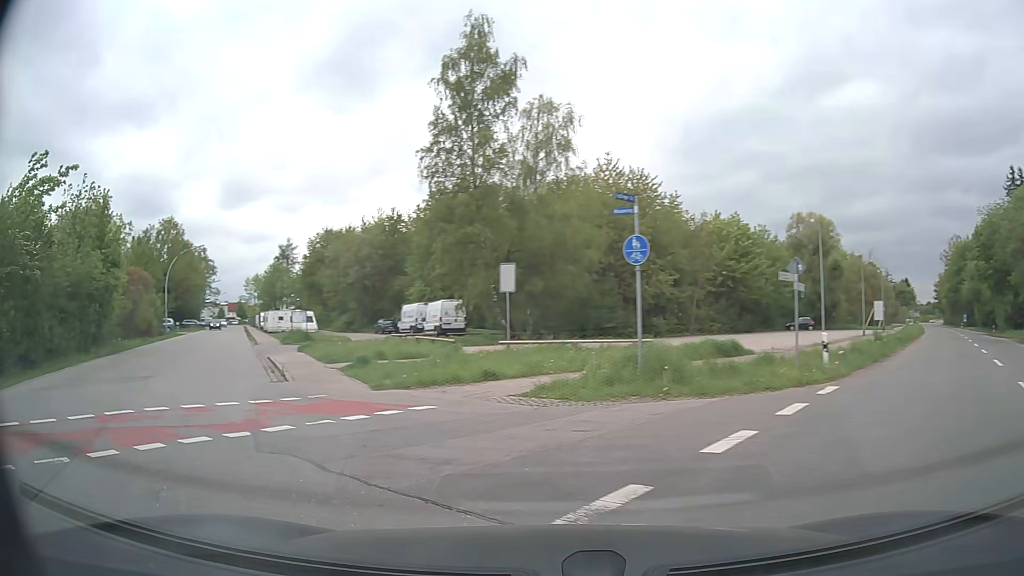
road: tertiary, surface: asphalt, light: Day
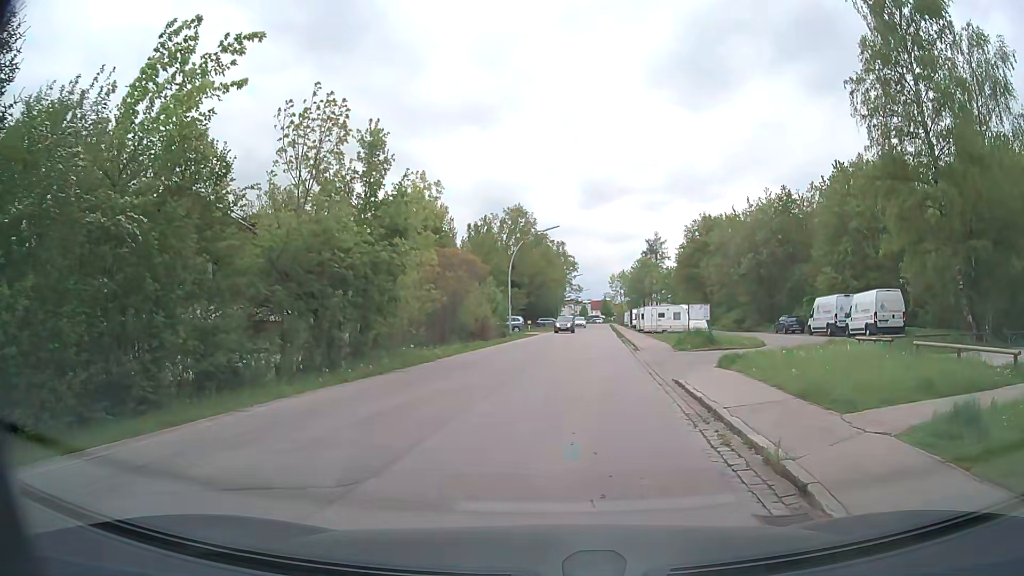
(-4.9, +11.2) m; -29°
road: residential
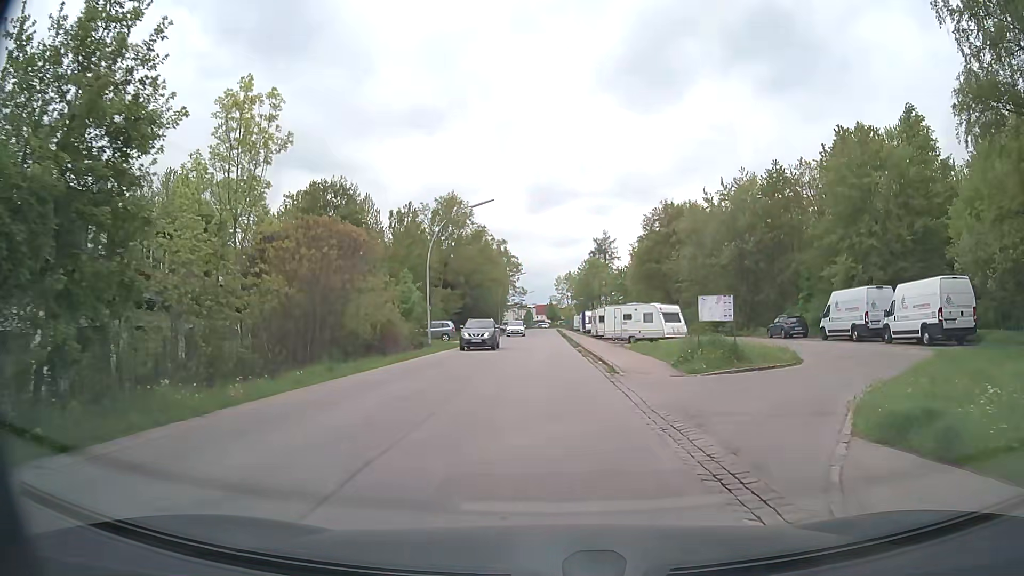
(+0.3, +12.4) m; +3°
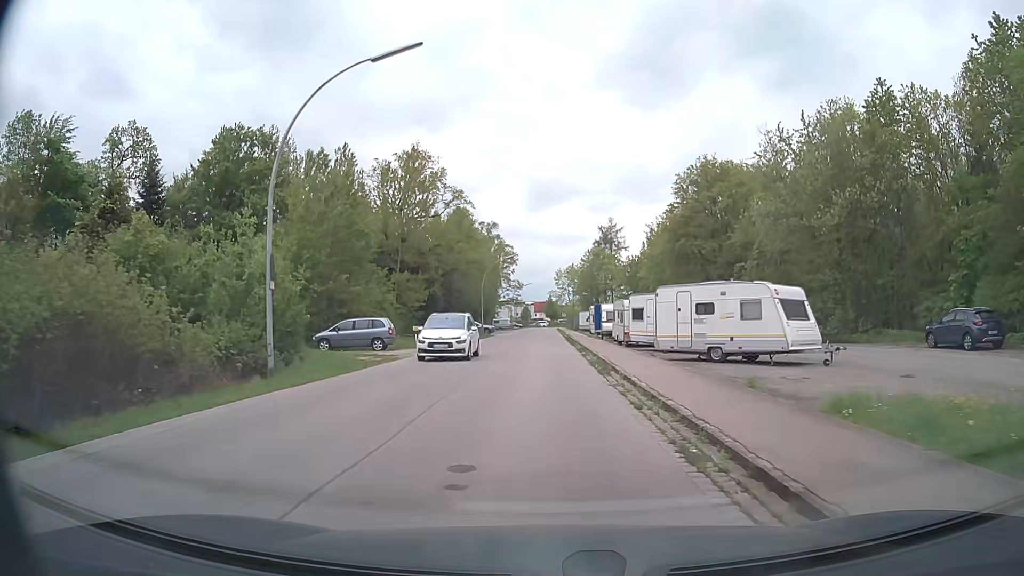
(+0.1, +21.6) m; 0°
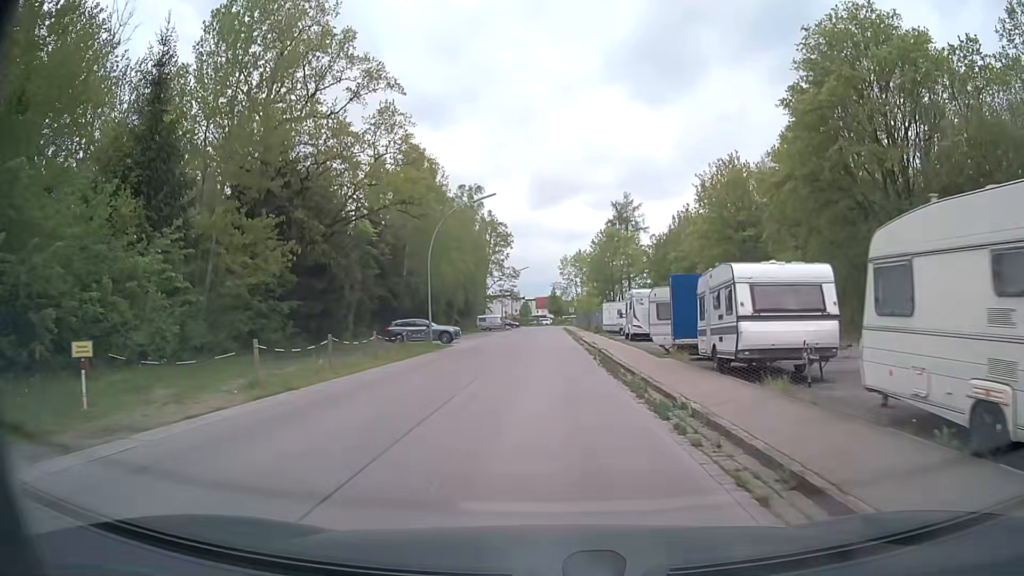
(0.0, +31.2) m; 0°
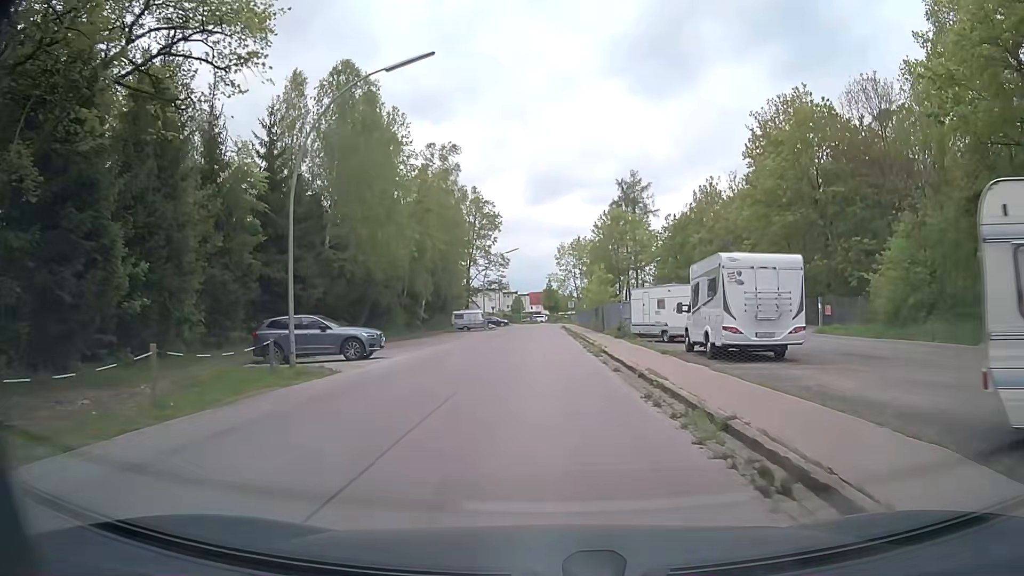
(+0.1, +19.3) m; +1°
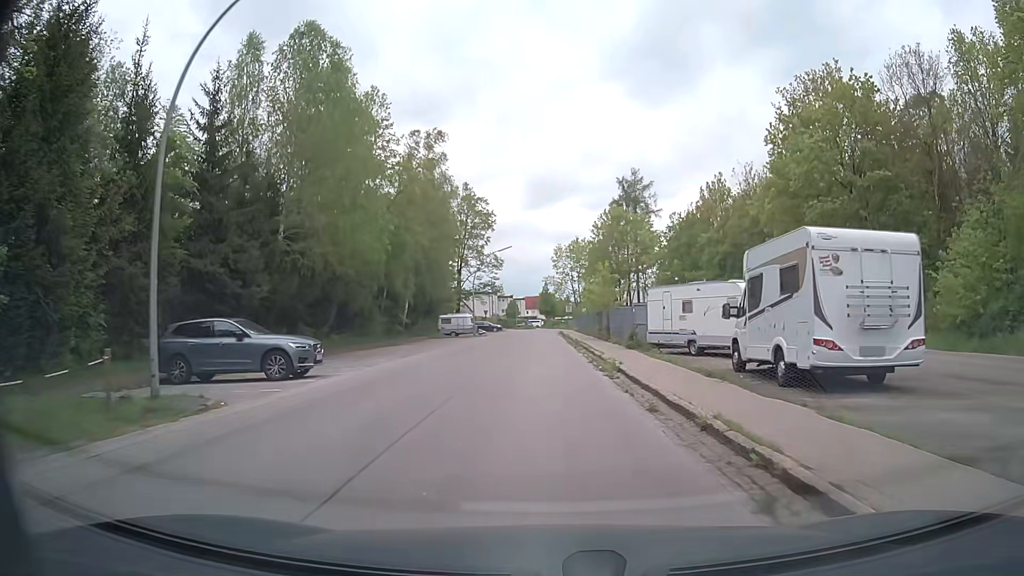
(0.0, +6.3) m; -1°
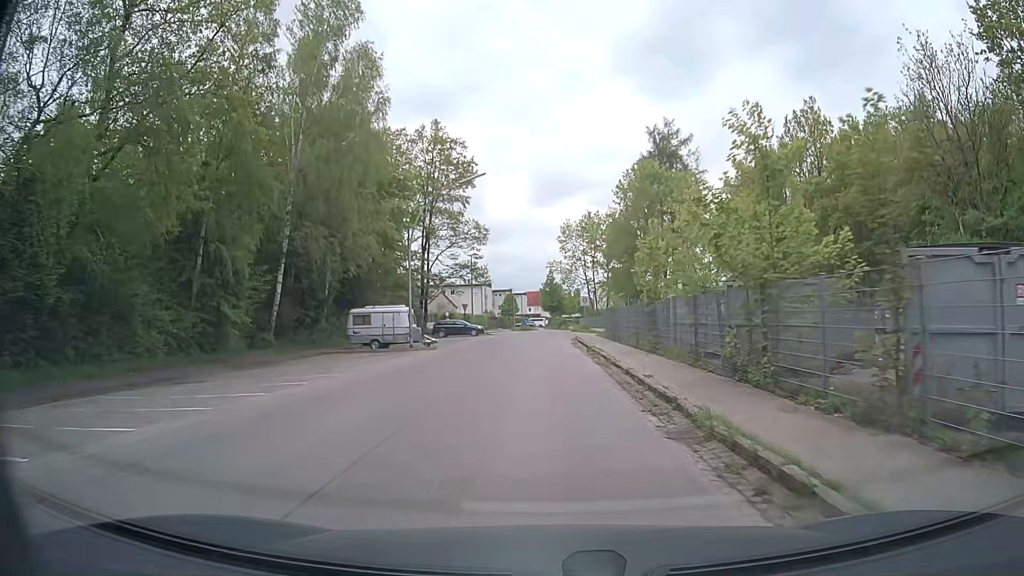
(+0.3, +30.4) m; +1°
(0, +10) (0, +20) (0, +30) (0, +40) (-1, +50) (-1, +60) (0, +70) (0, +80) (-1, +90) (-3, +100) m
